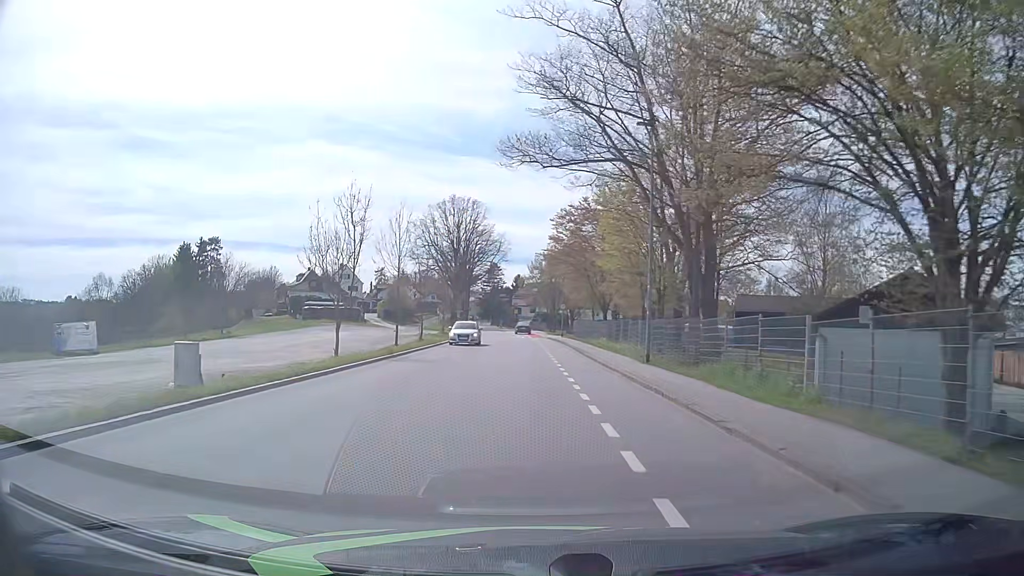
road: tertiary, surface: asphalt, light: Day
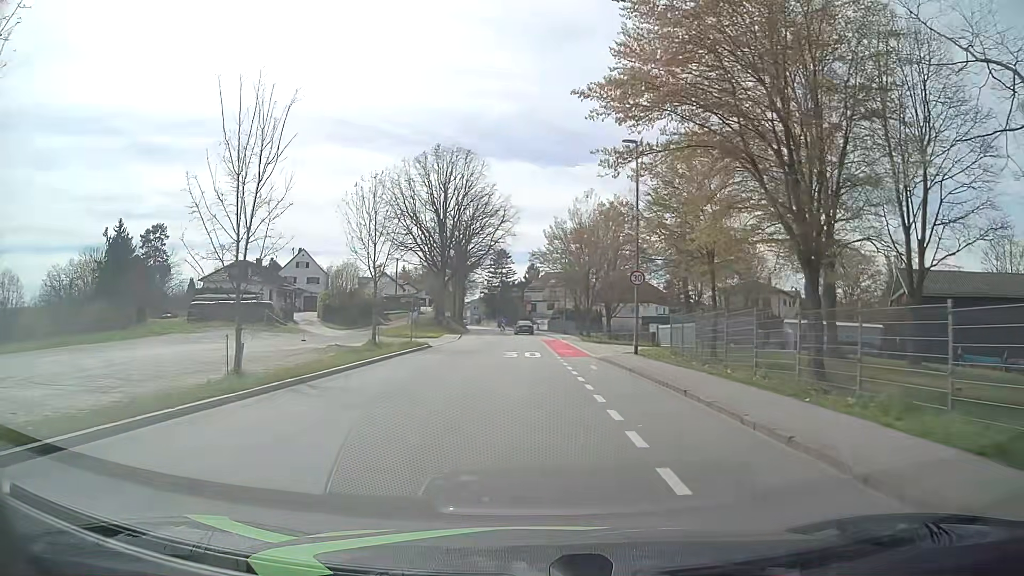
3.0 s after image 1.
(-0.4, +36.9) m; -2°
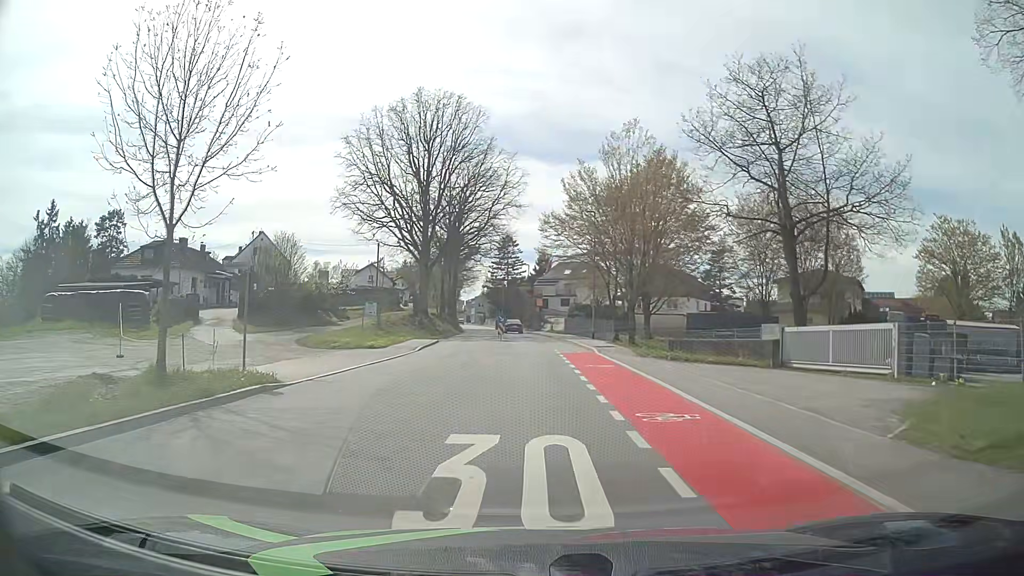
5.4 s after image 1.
(0.0, +21.7) m; -2°
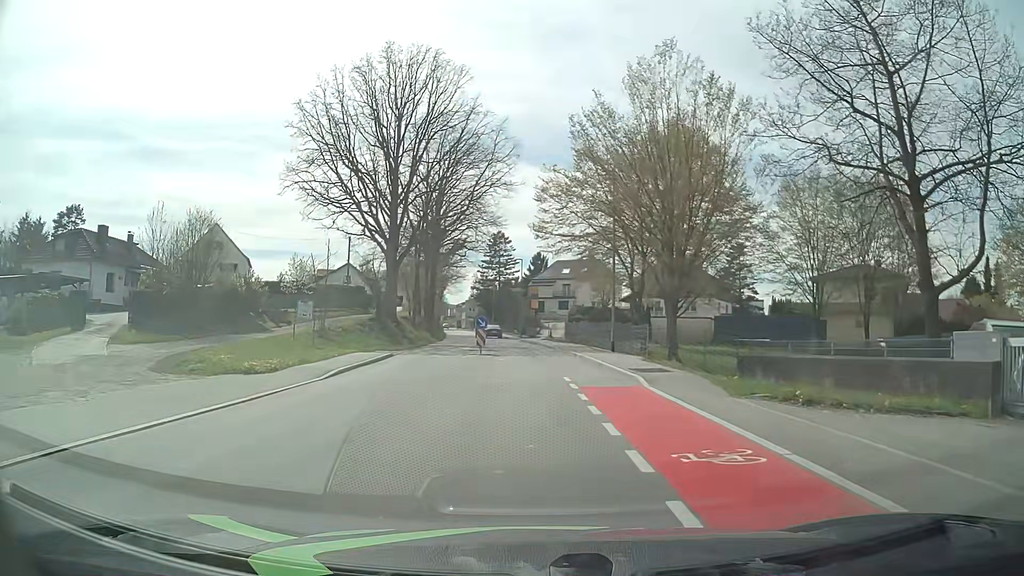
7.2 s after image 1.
(+0.4, +13.0) m; +2°
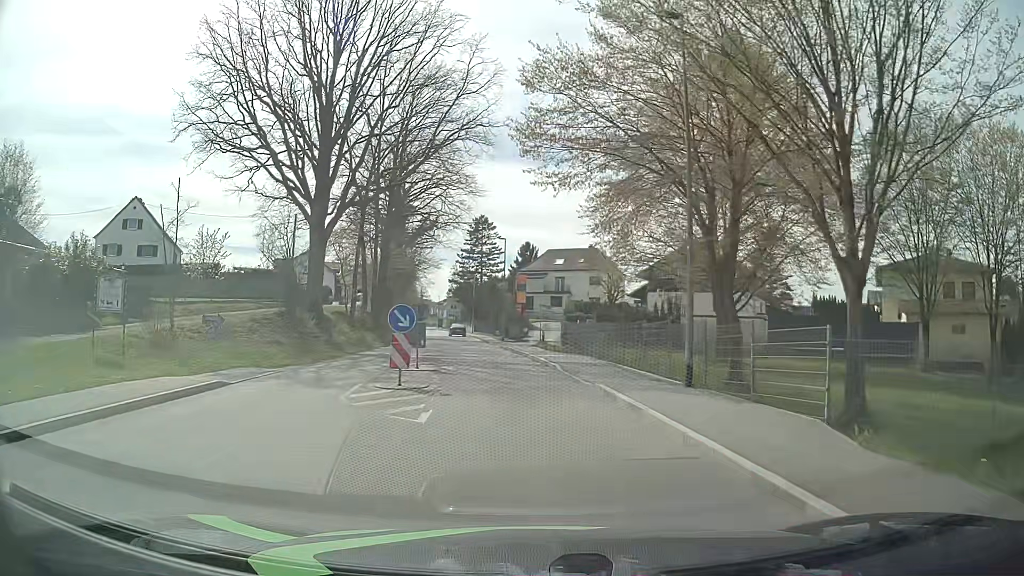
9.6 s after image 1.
(+0.2, +16.7) m; +1°
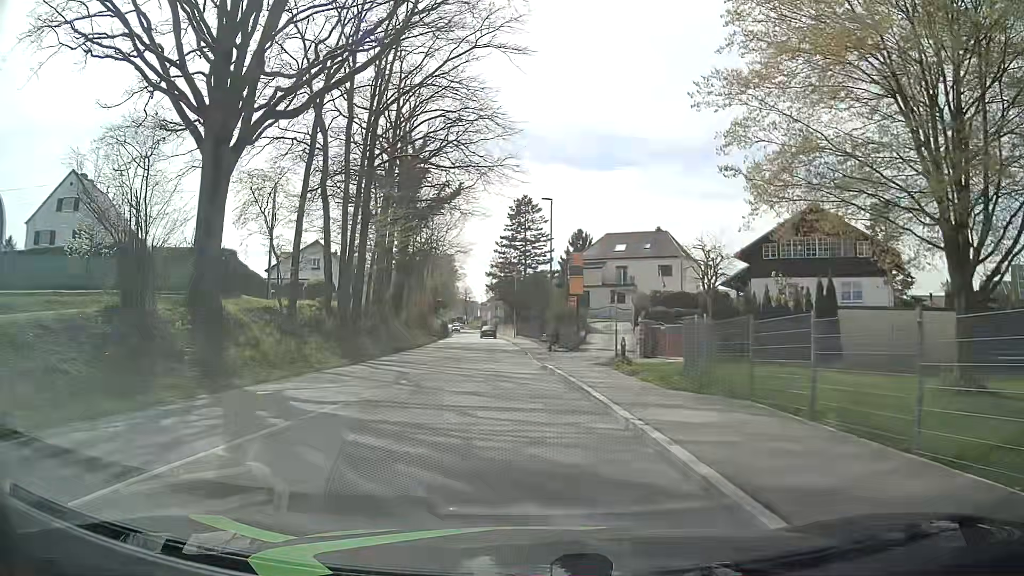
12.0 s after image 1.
(-0.3, +17.8) m; -3°
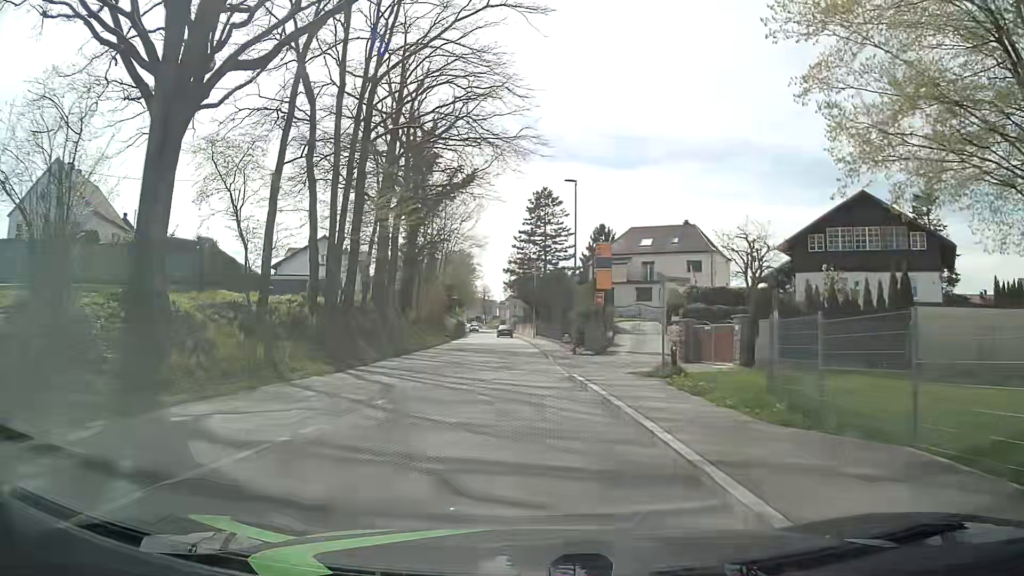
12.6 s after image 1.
(-0.1, +4.6) m; -2°
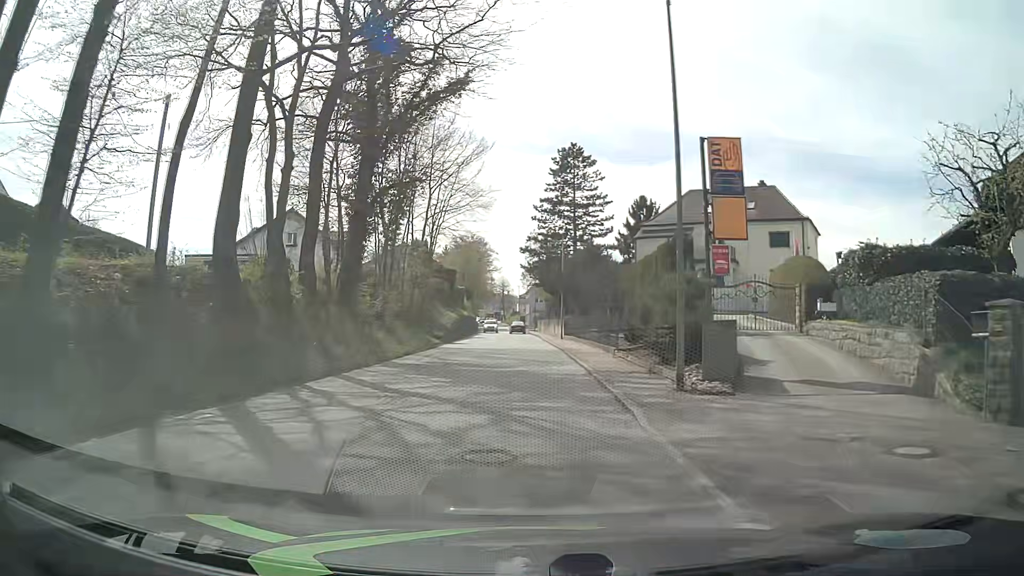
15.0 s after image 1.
(-0.5, +18.8) m; -2°
(0, +10) (0, +20) (0, +30) (0, +40) (-1, +50) (-1, +60) (-2, +70) (-2, +80) (-3, +90) (-3, +100) m
